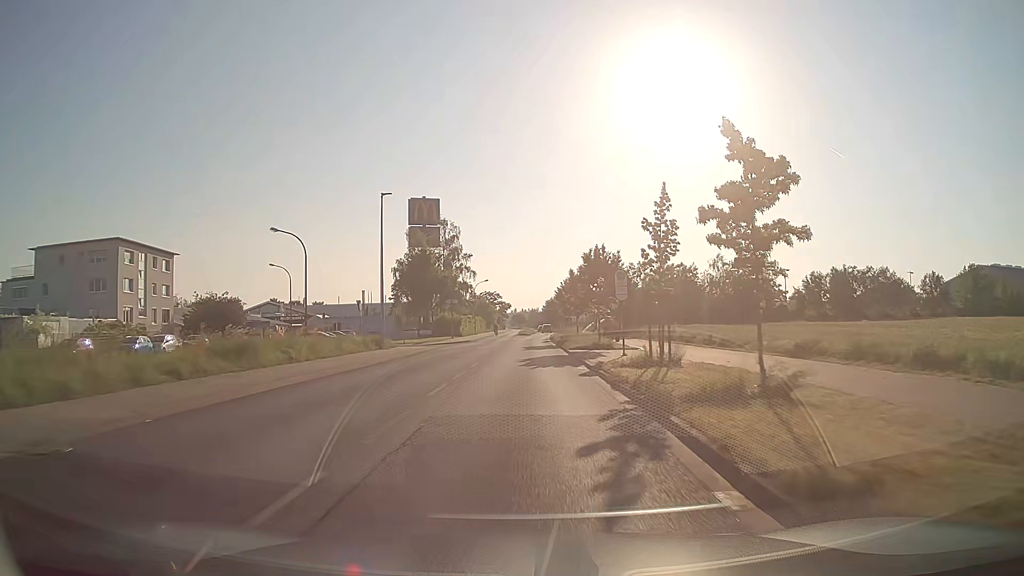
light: Day
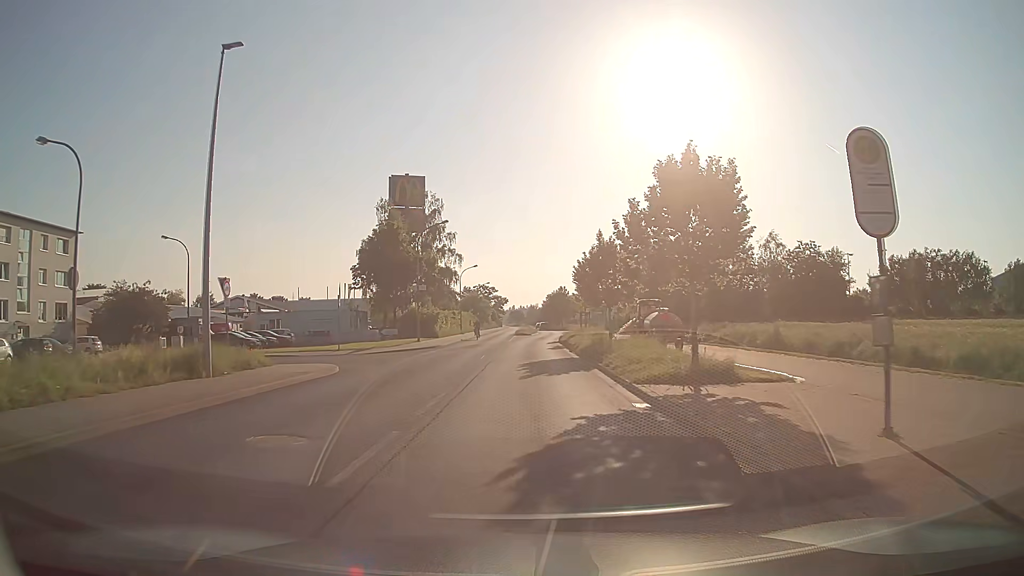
(+0.1, +19.8) m; 0°
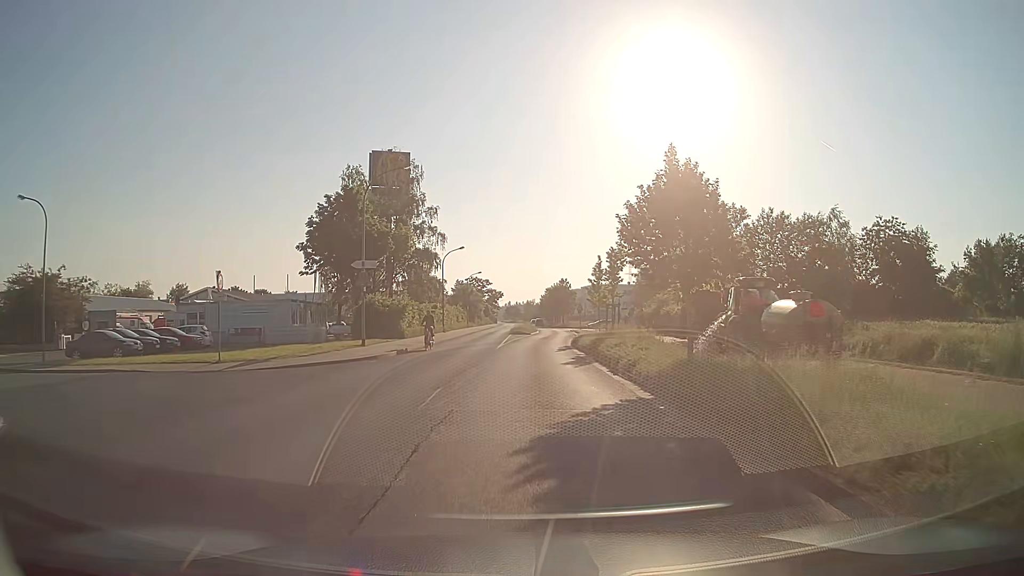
(-0.1, +14.7) m; 0°
